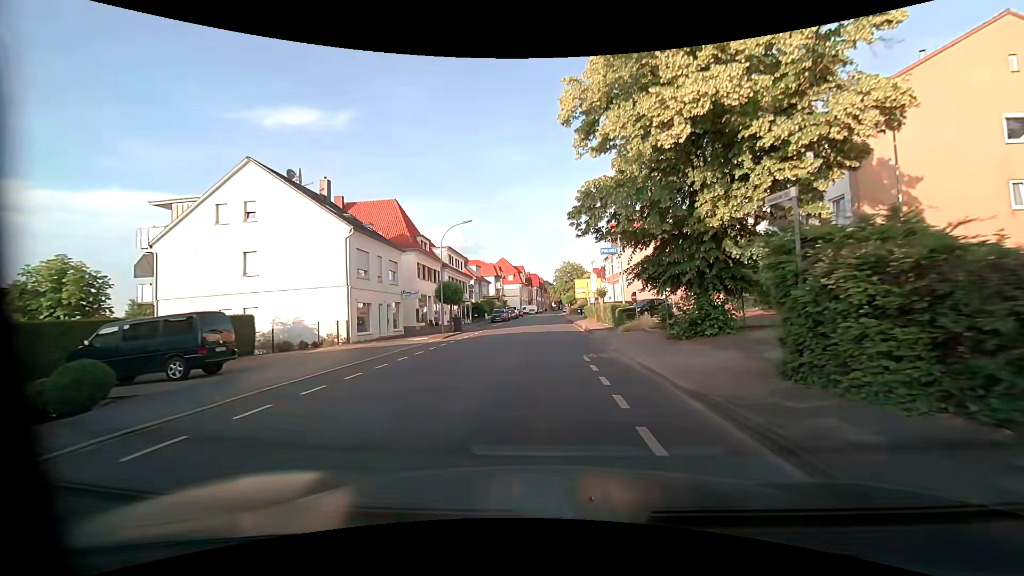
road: tertiary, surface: asphalt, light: Day
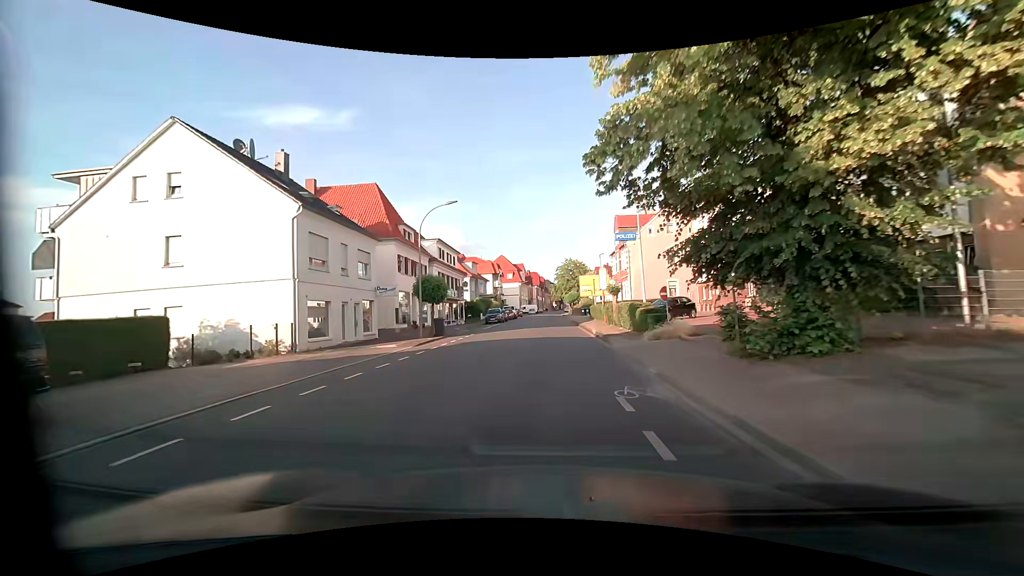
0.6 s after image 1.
(0.0, +6.3) m; 0°
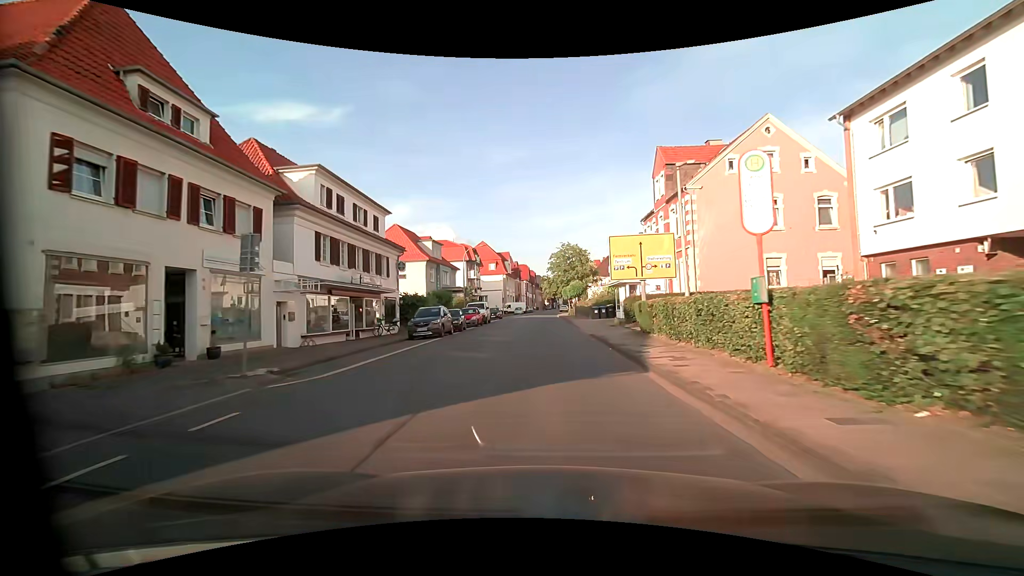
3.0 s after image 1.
(+0.2, +27.1) m; +1°
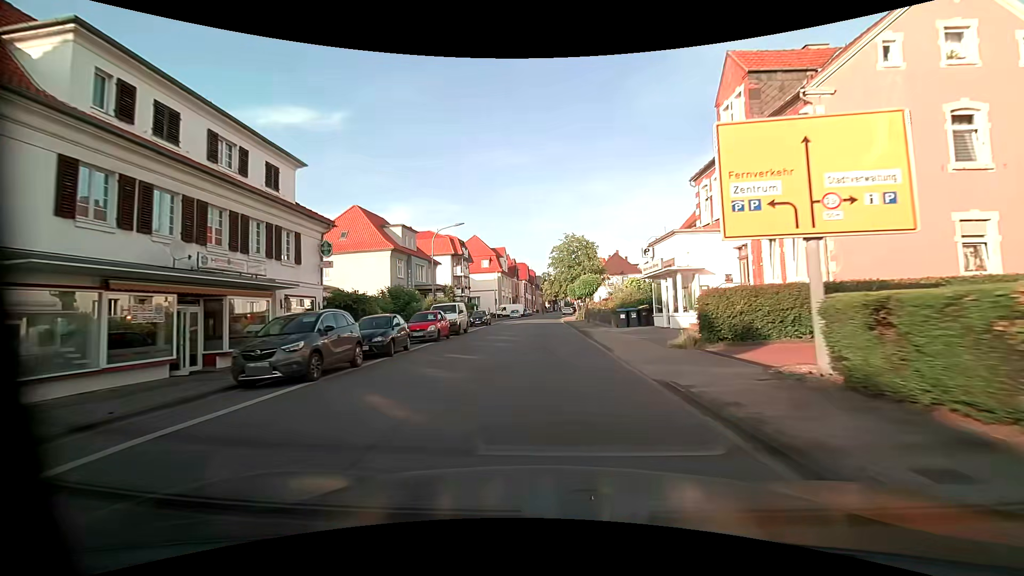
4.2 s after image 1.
(0.0, +14.0) m; 0°
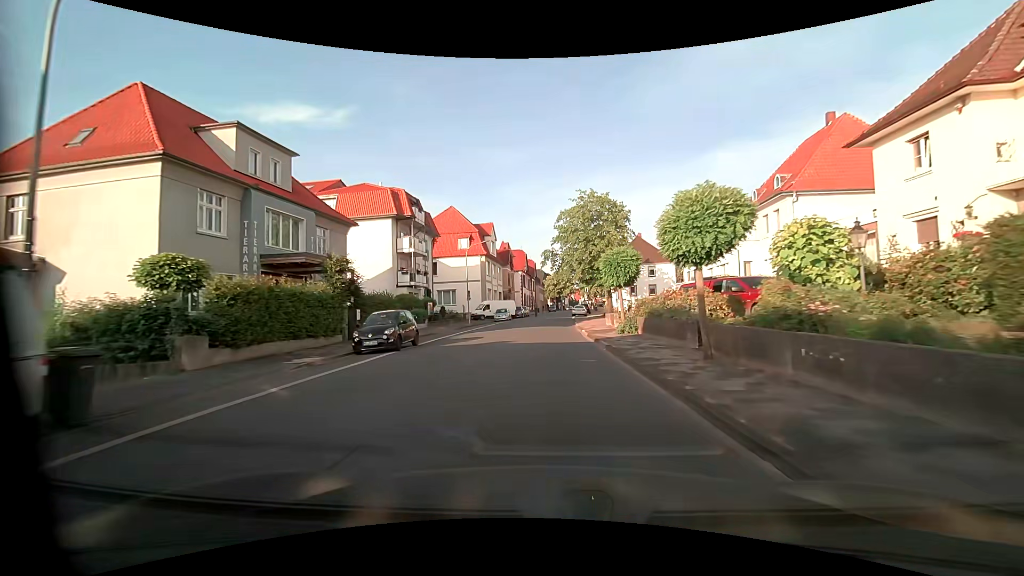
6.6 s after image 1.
(0.0, +28.1) m; 0°
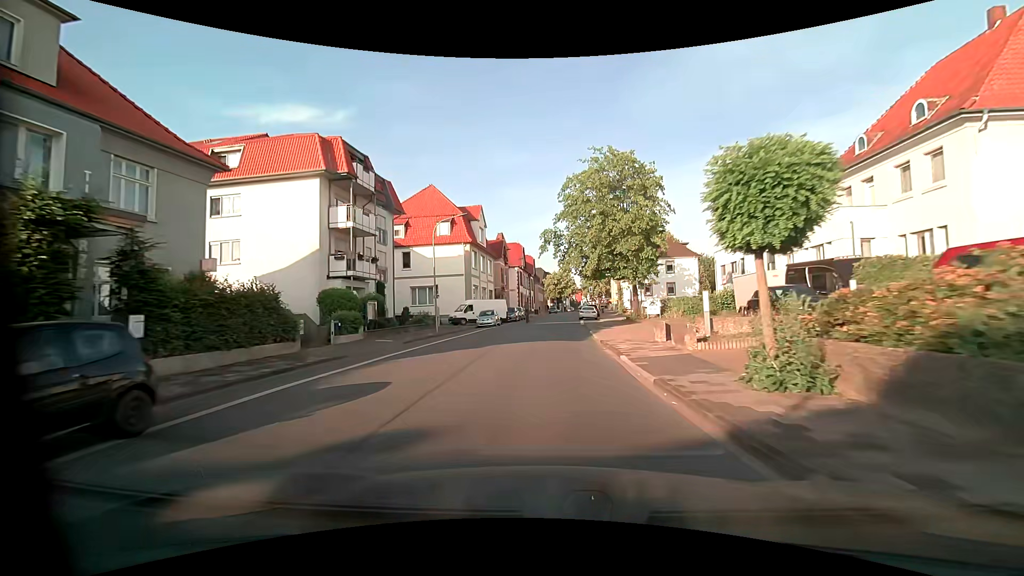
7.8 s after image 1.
(-0.1, +13.9) m; -1°
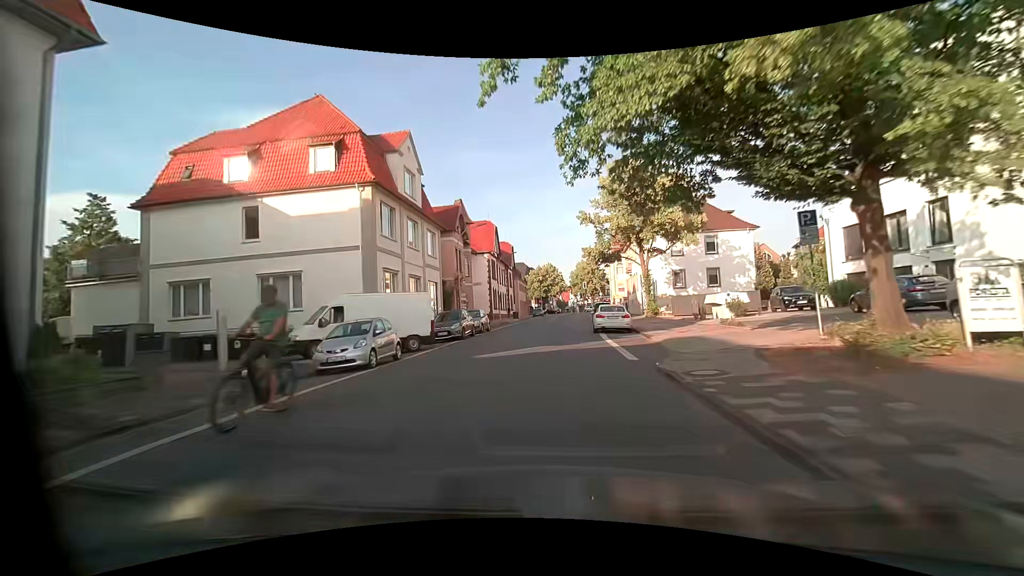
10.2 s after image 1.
(+0.7, +27.2) m; +3°
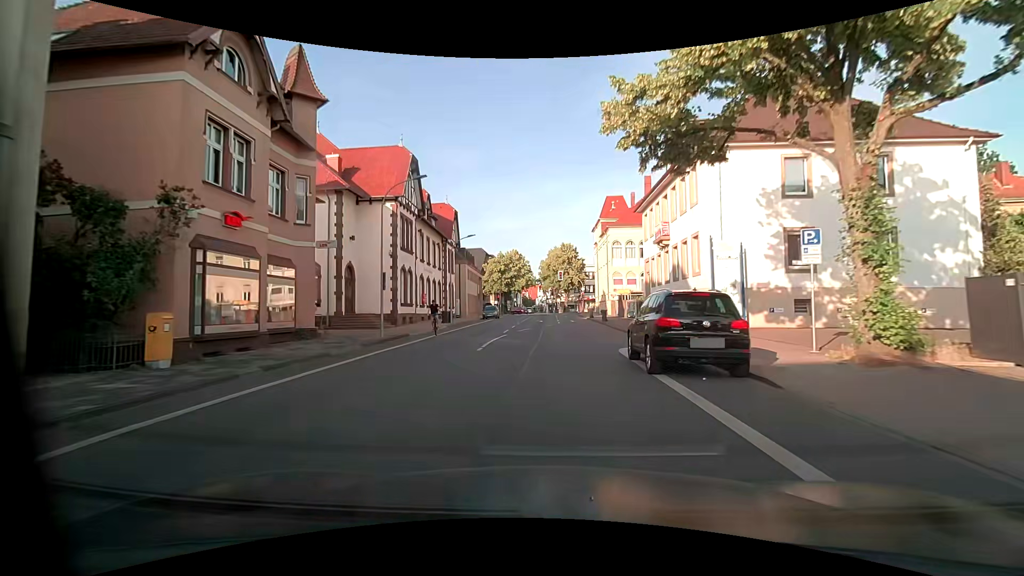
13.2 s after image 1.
(+1.0, +31.8) m; +3°
(0, +10) (0, +20) (0, +30) (0, +40) (0, +50) (0, +60) (0, +70) (0, +80) (-1, +90) (-3, +100) m
